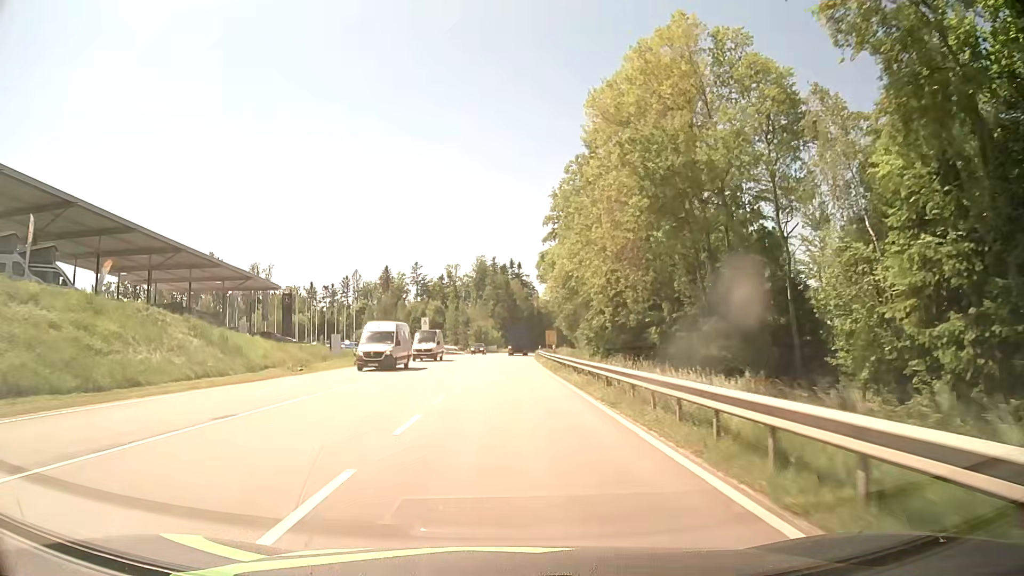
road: secondary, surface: asphalt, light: Day
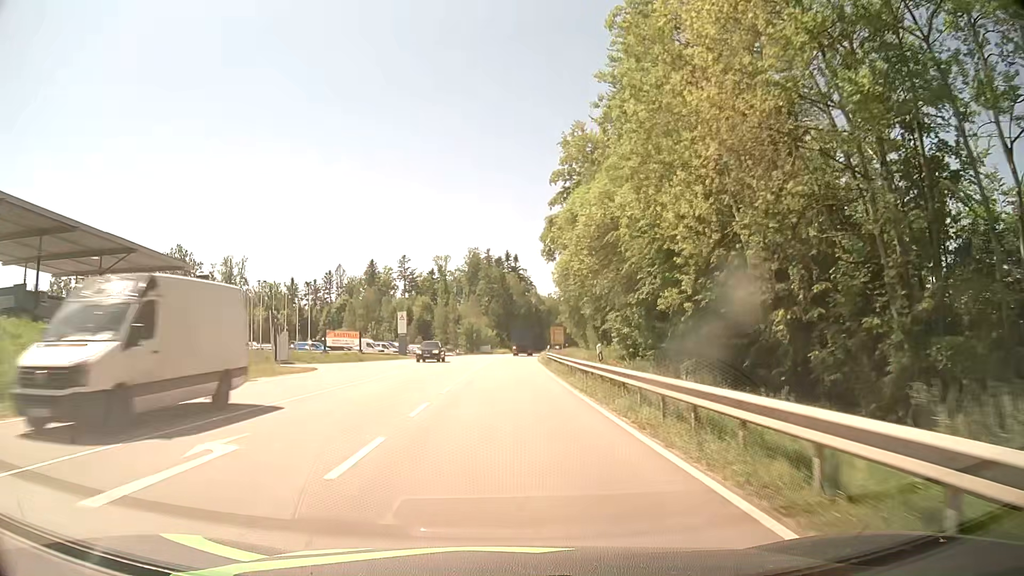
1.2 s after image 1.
(+0.1, +21.5) m; 0°
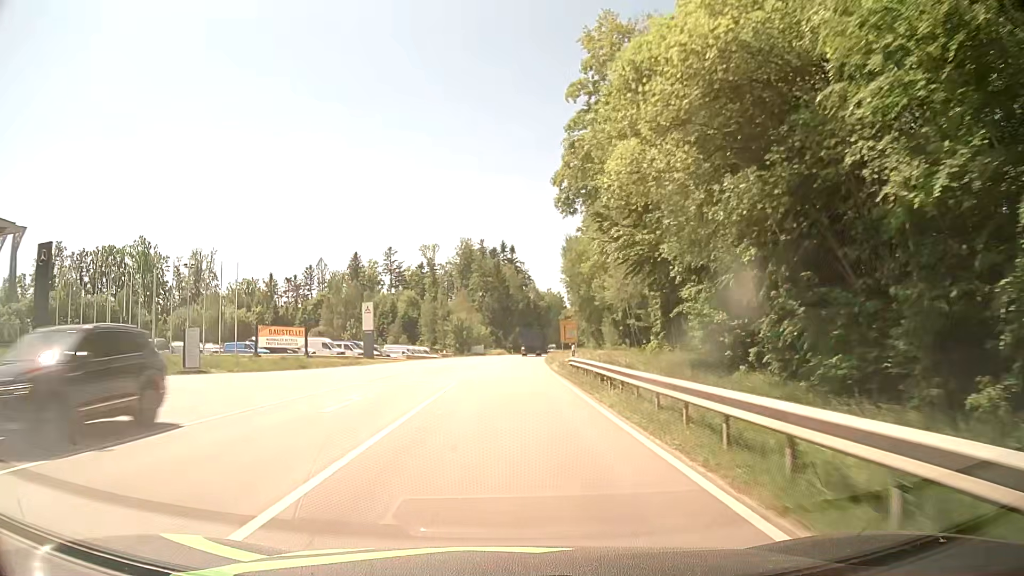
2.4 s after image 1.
(+0.1, +21.5) m; 0°
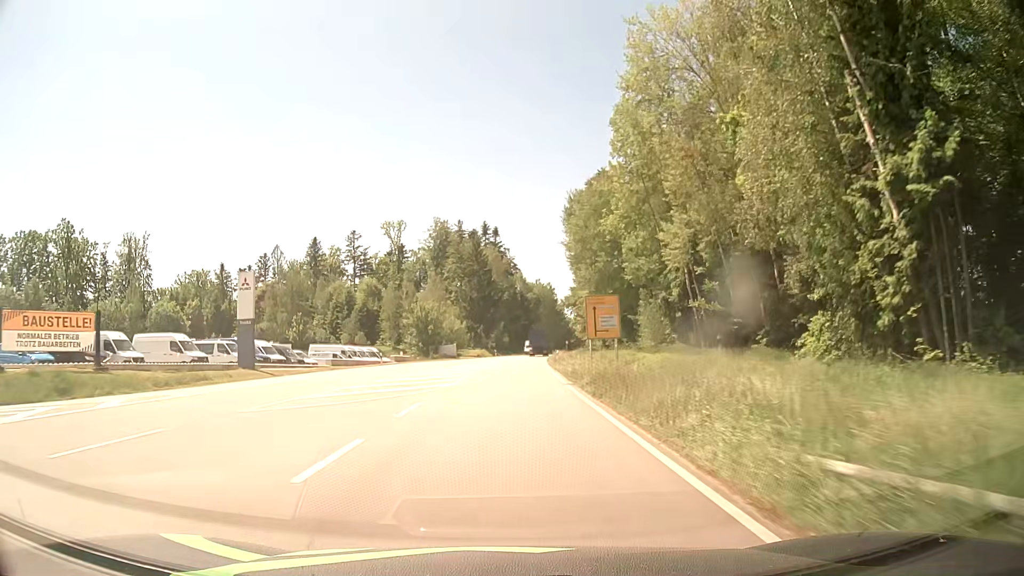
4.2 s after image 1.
(+0.5, +32.3) m; +2°
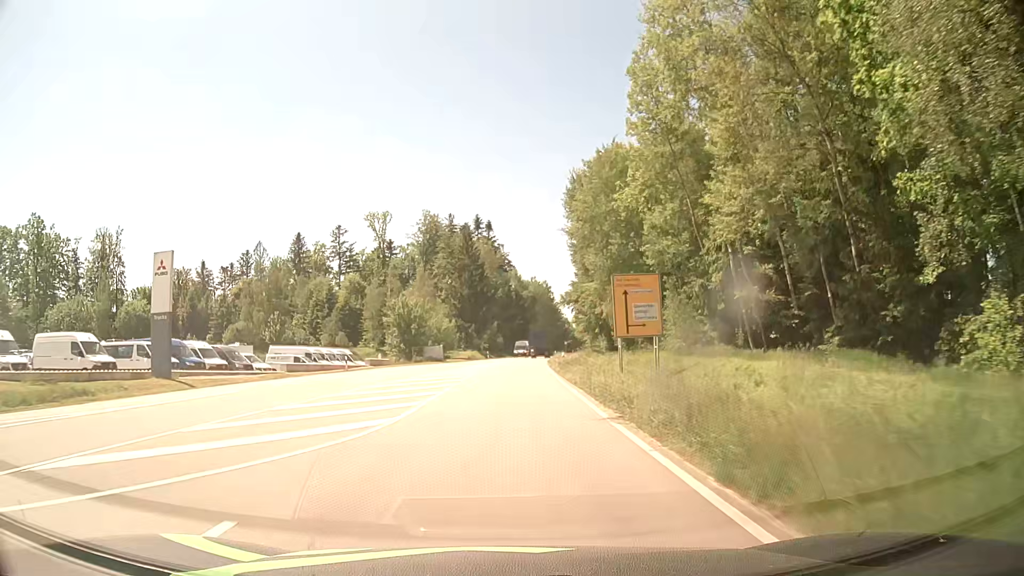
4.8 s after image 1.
(0.0, +10.8) m; +1°
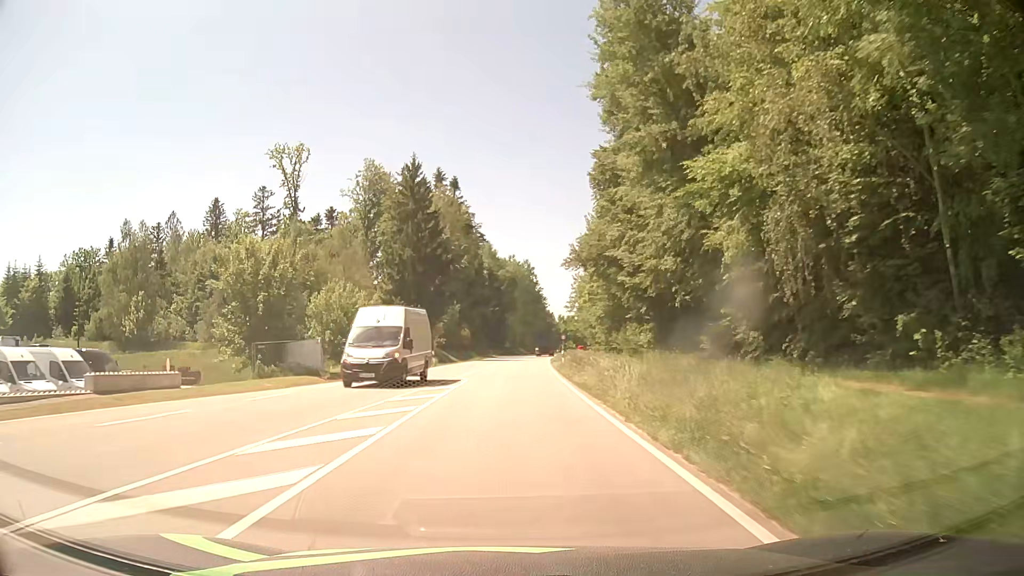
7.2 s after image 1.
(+0.7, +43.2) m; +2°
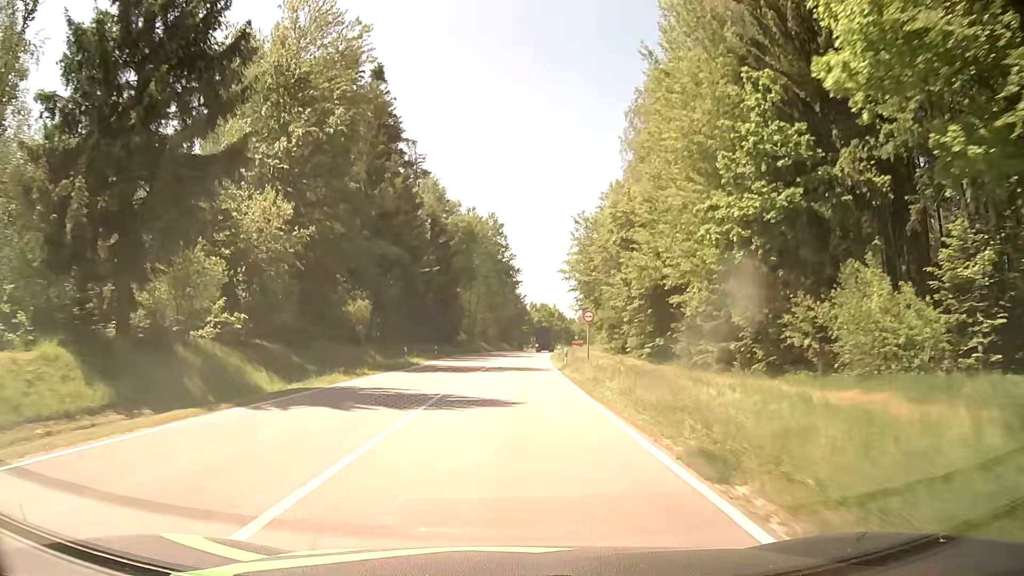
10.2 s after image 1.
(+1.4, +54.0) m; +3°
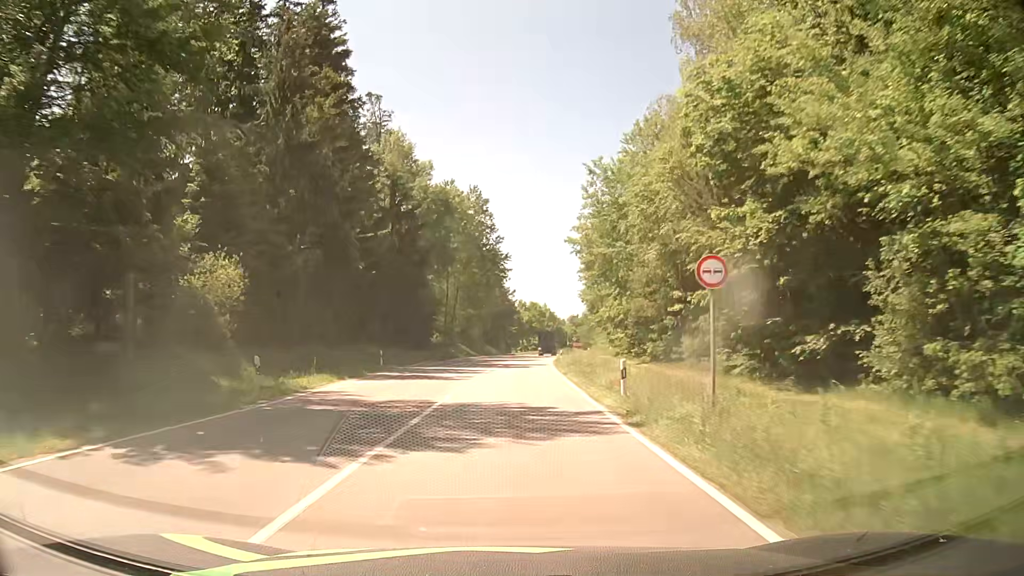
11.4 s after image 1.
(+0.3, +21.6) m; +2°
(0, +10) (0, +20) (0, +30) (+1, +40) (+1, +50) (+2, +60) (+2, +70) (+3, +80) (+4, +90) (+5, +100) m
